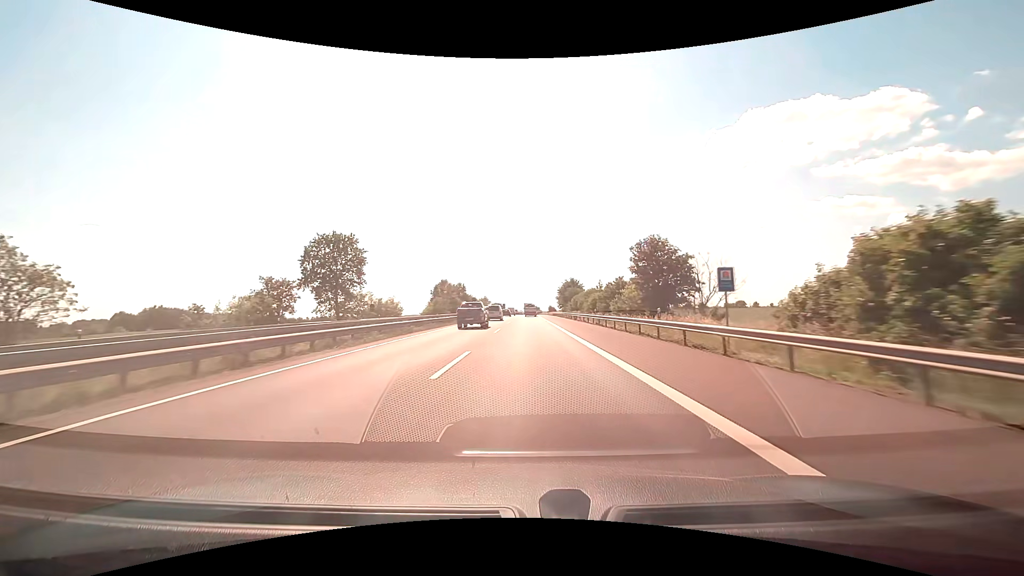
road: motorway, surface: asphalt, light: Day
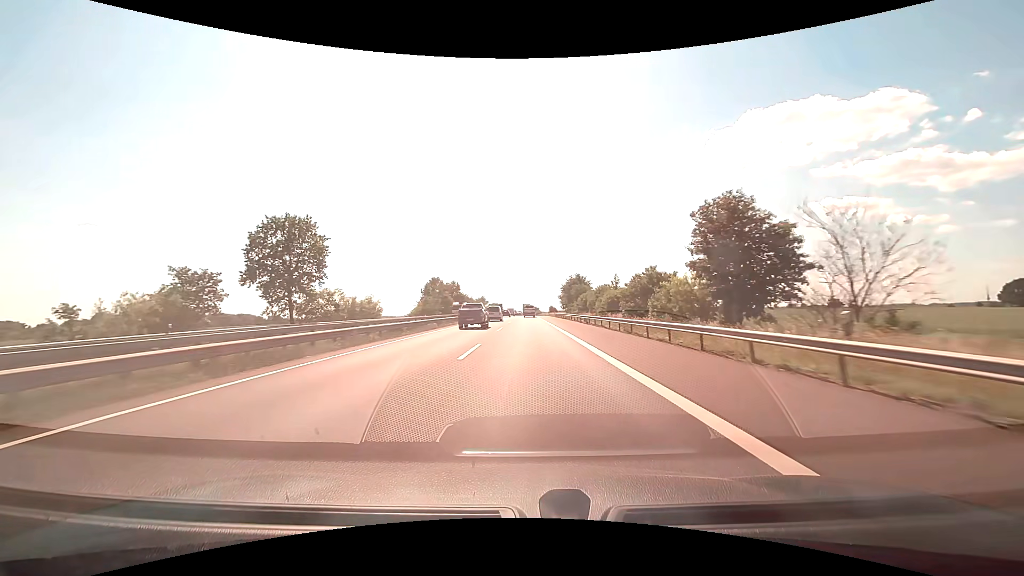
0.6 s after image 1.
(0.0, +14.1) m; 0°
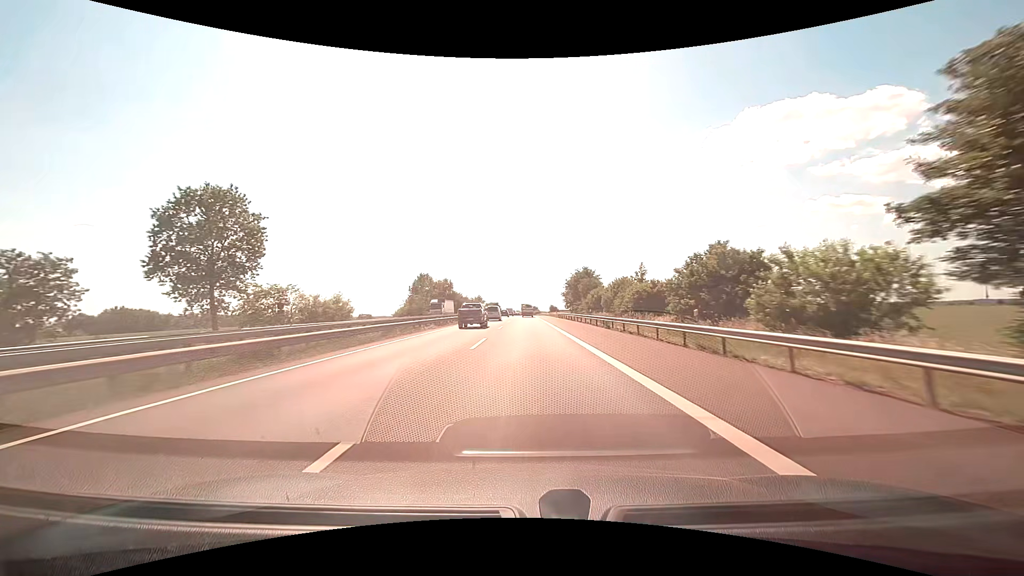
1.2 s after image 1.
(0.0, +14.3) m; 0°
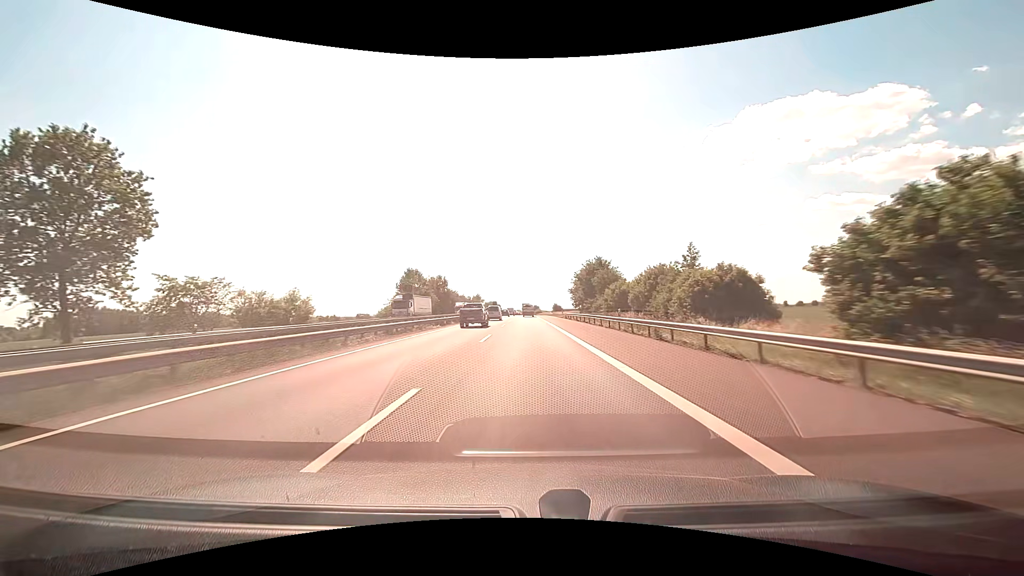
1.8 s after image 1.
(0.0, +14.6) m; 0°
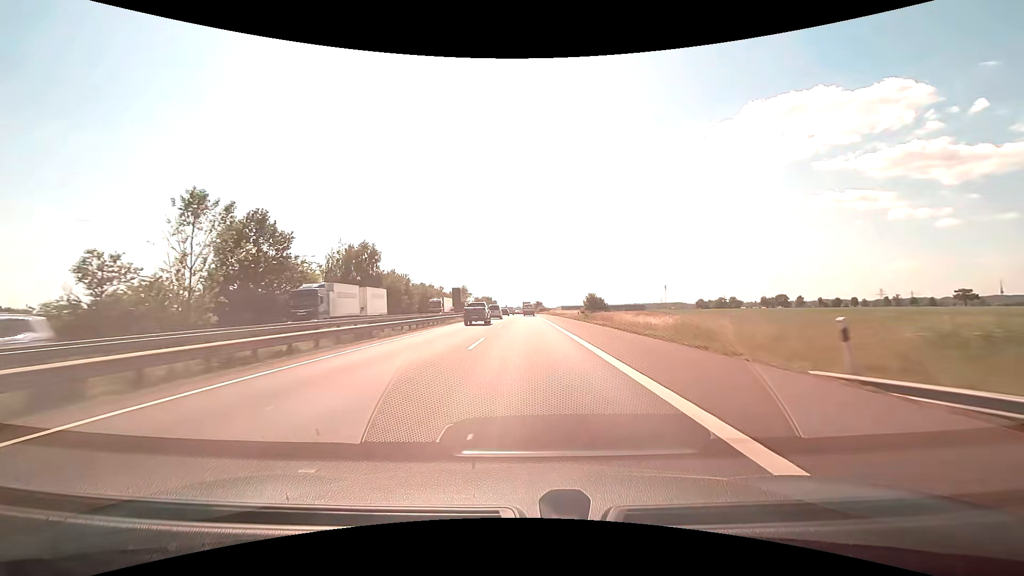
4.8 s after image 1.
(-0.1, +75.5) m; 0°
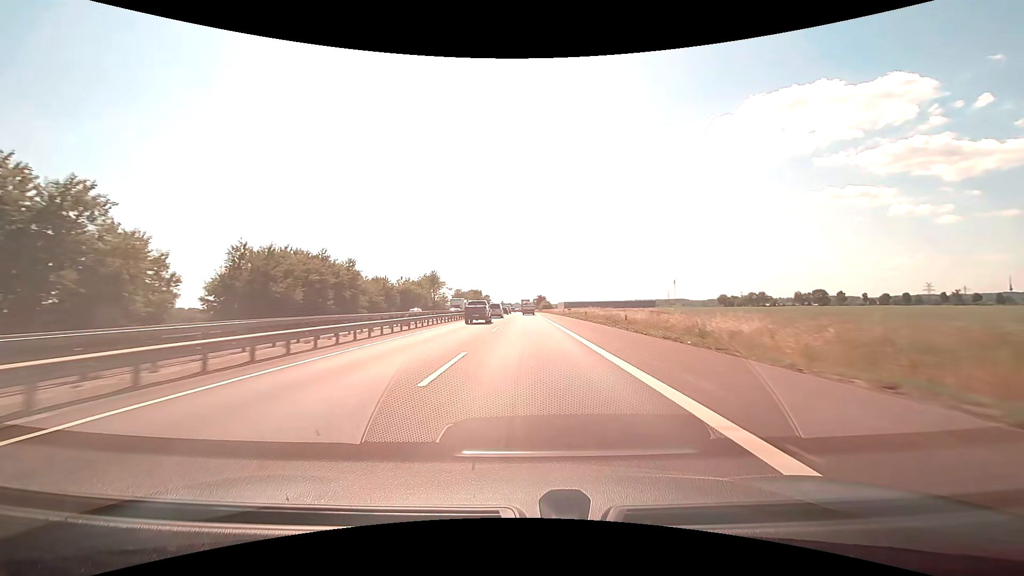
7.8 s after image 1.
(+0.2, +78.6) m; 0°
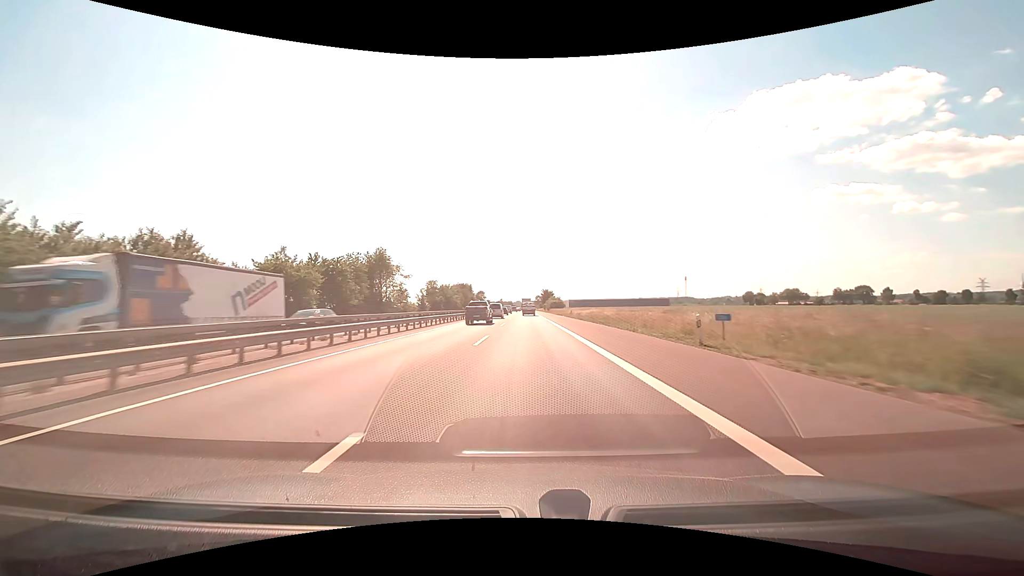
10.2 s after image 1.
(0.0, +62.6) m; 0°
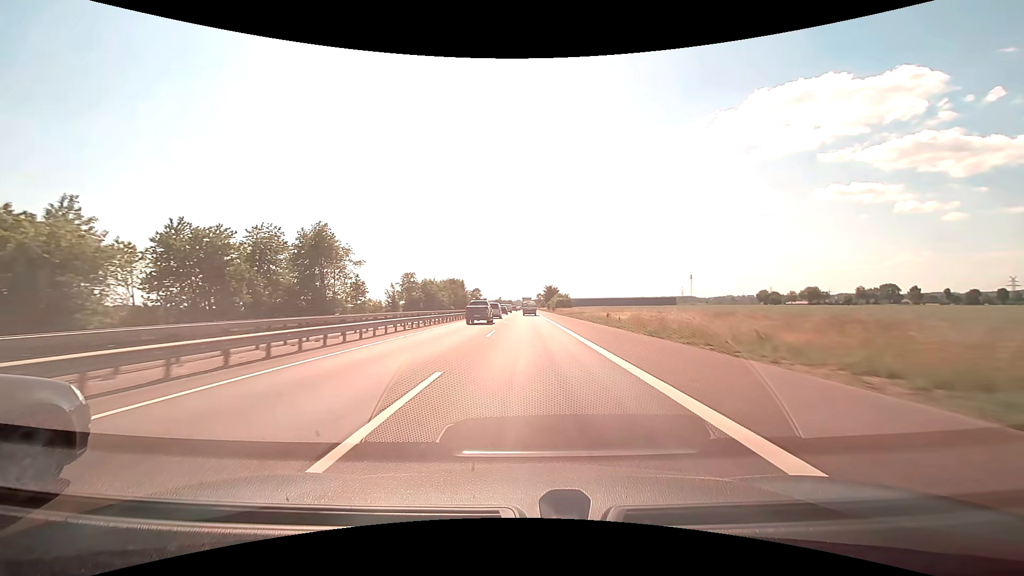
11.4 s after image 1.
(0.0, +30.7) m; 0°
(0, +10) (0, +20) (0, +30) (0, +40) (0, +50) (0, +60) (0, +70) (0, +80) (0, +90) (0, +100) m
